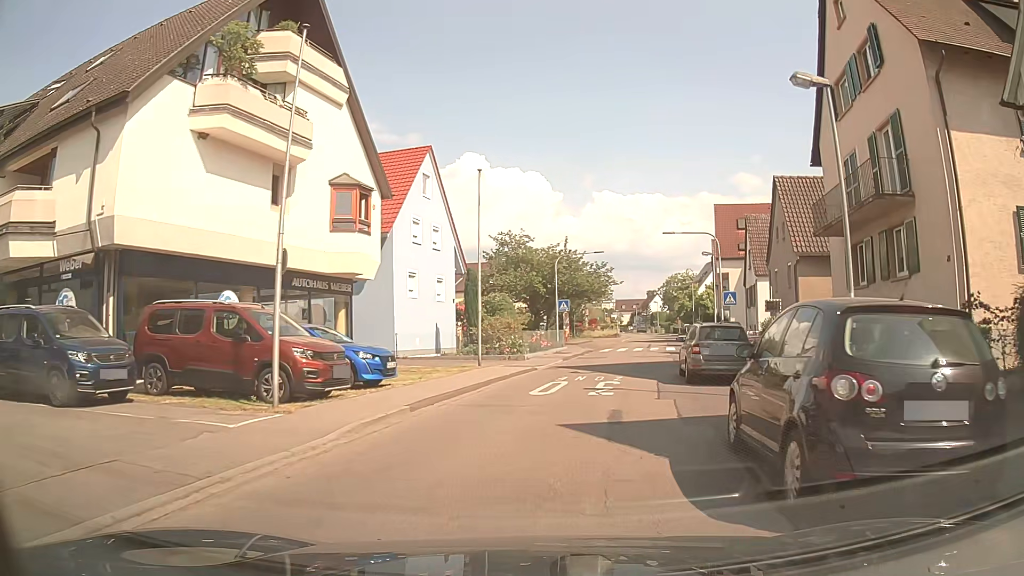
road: tertiary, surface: asphalt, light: Day
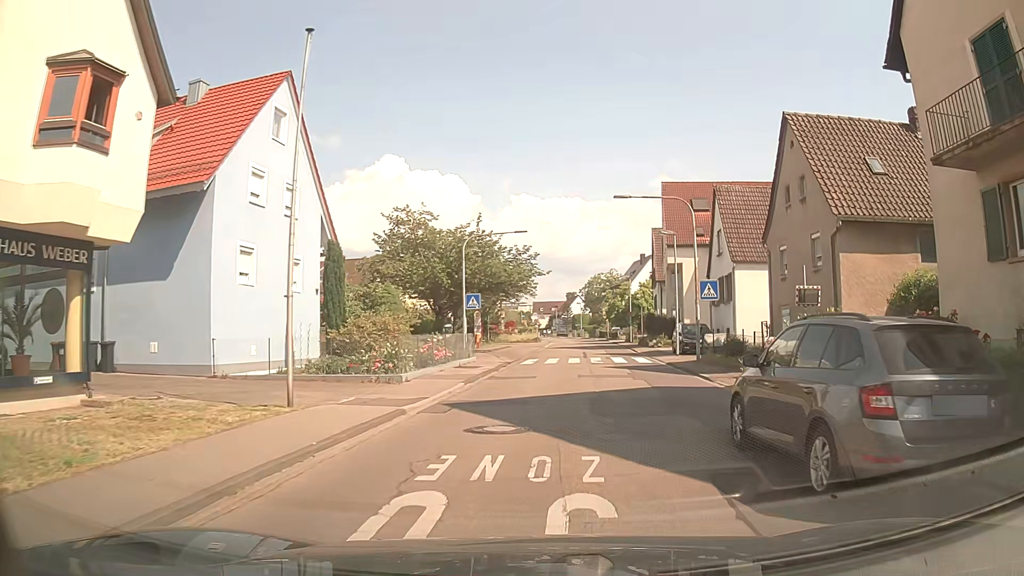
(+0.6, +11.5) m; +9°
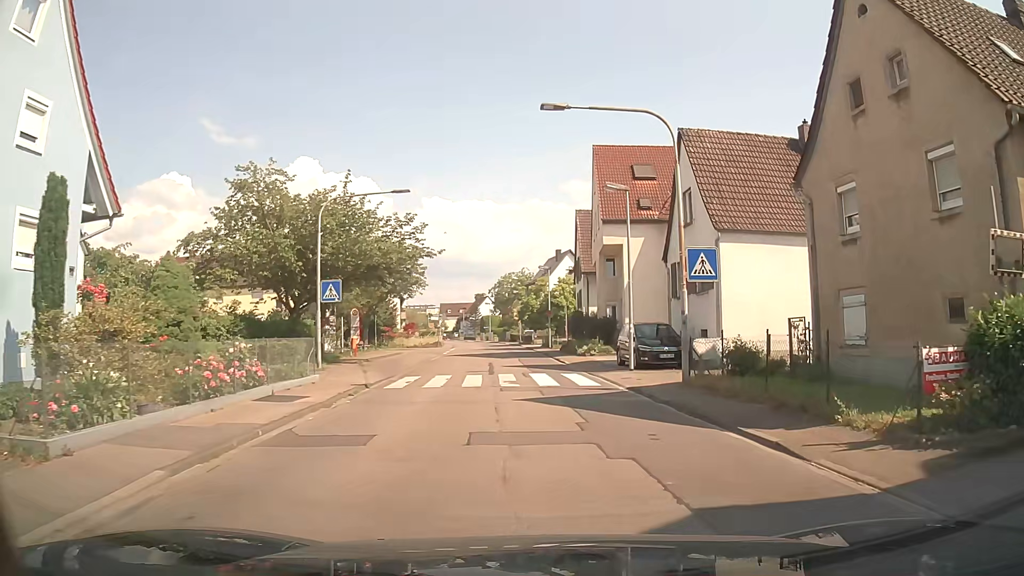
(+0.2, +11.4) m; +6°
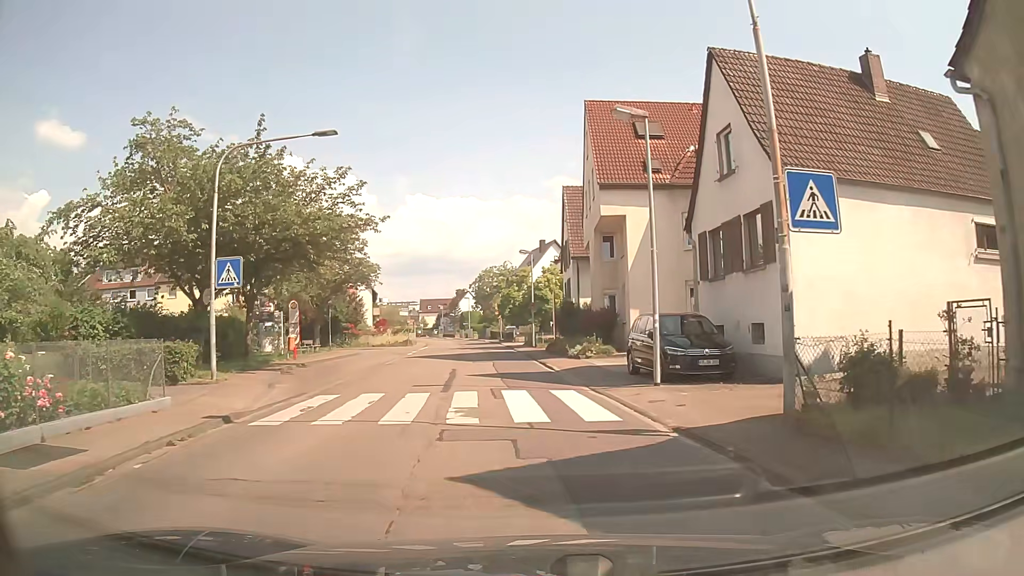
(+0.1, +7.5) m; +1°
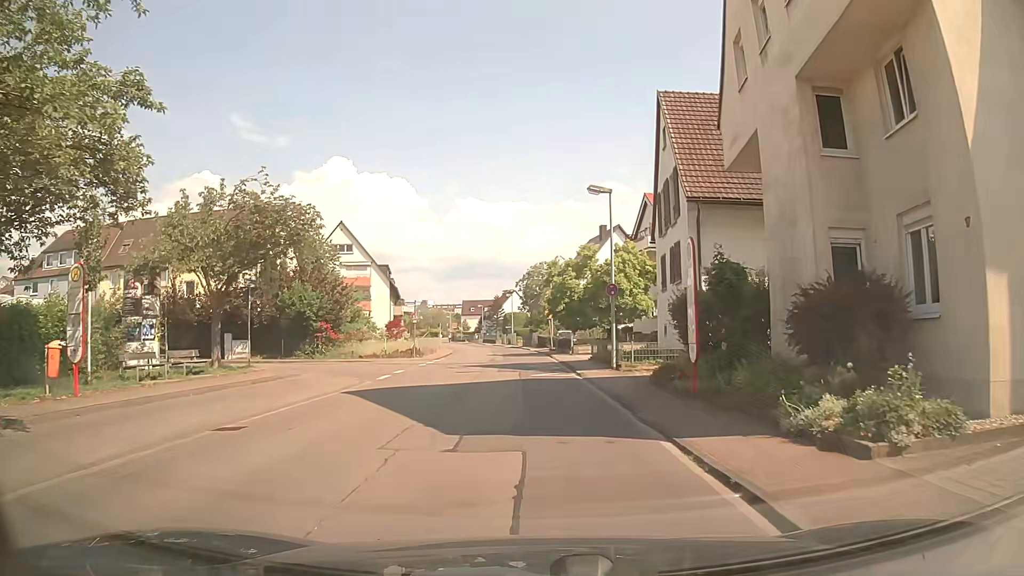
(-1.2, +19.7) m; -5°
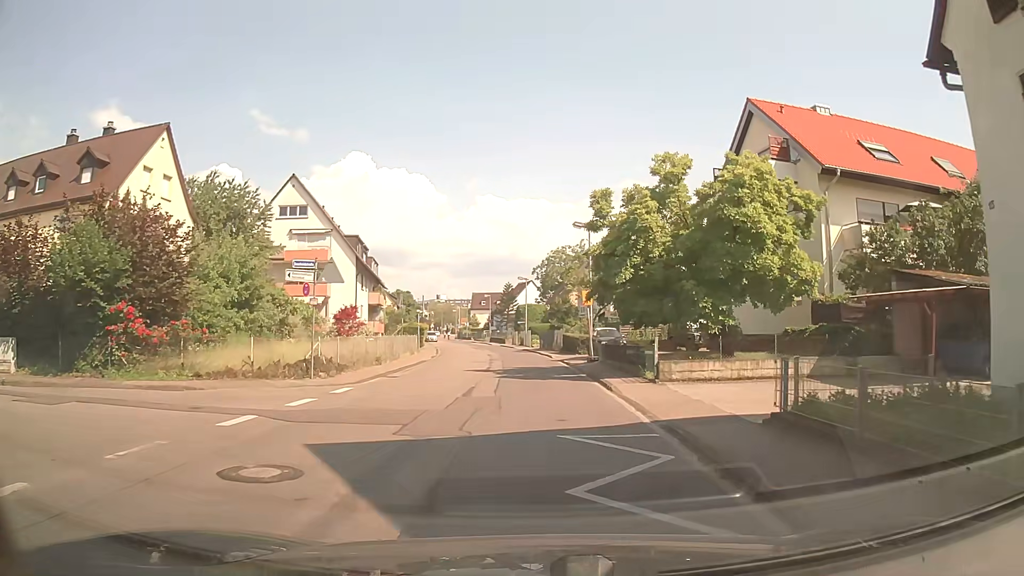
(-0.4, +21.8) m; -1°
